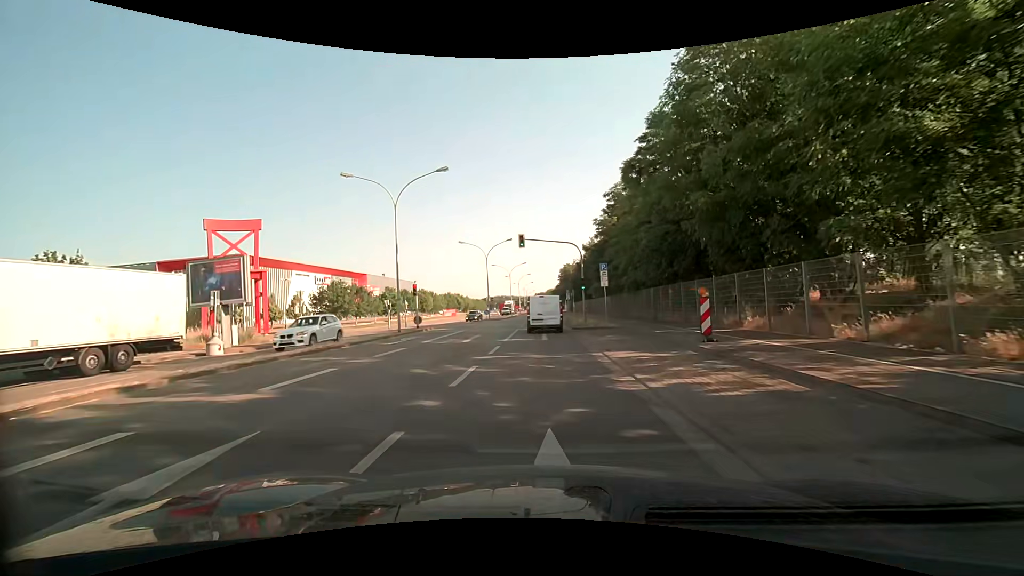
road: secondary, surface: asphalt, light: Day
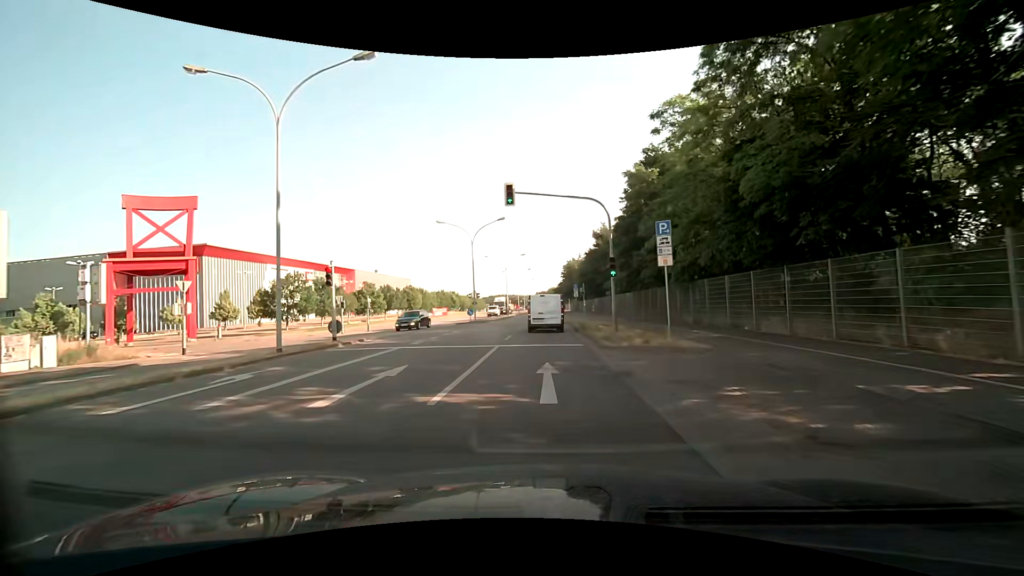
(0.0, +13.8) m; 0°
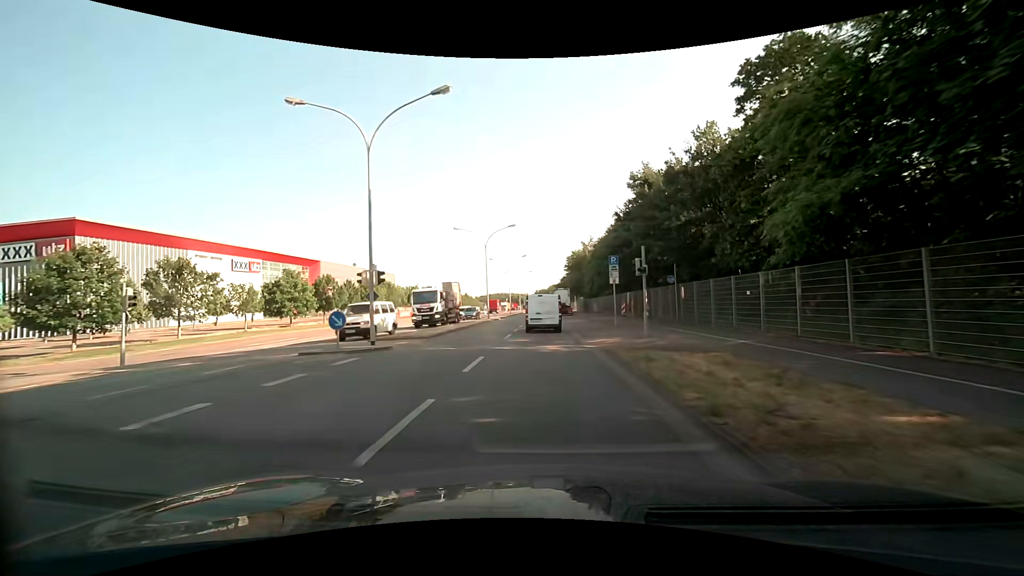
(+0.1, +28.3) m; 0°
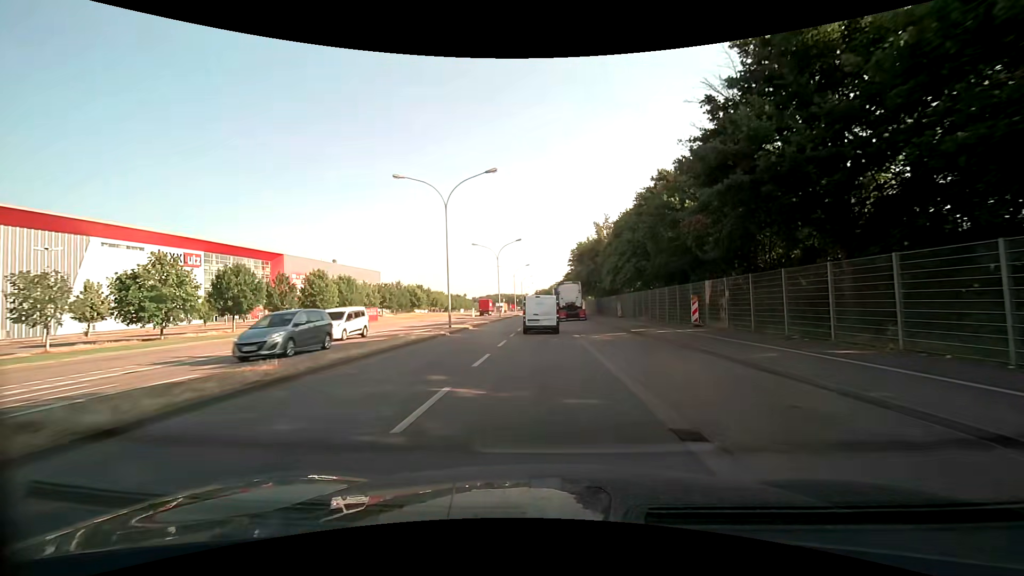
(+0.2, +21.8) m; 0°
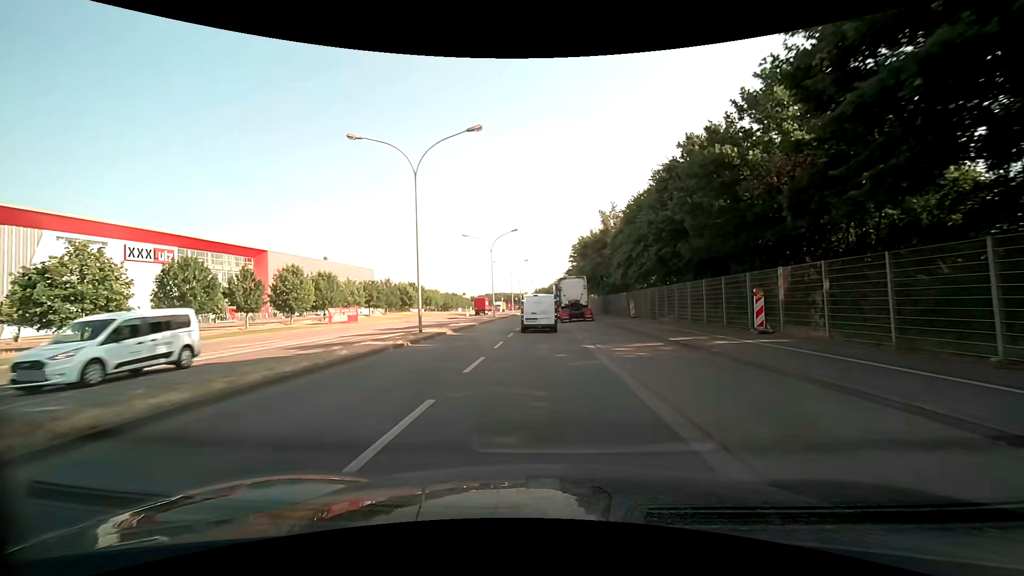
(0.0, +7.3) m; 0°
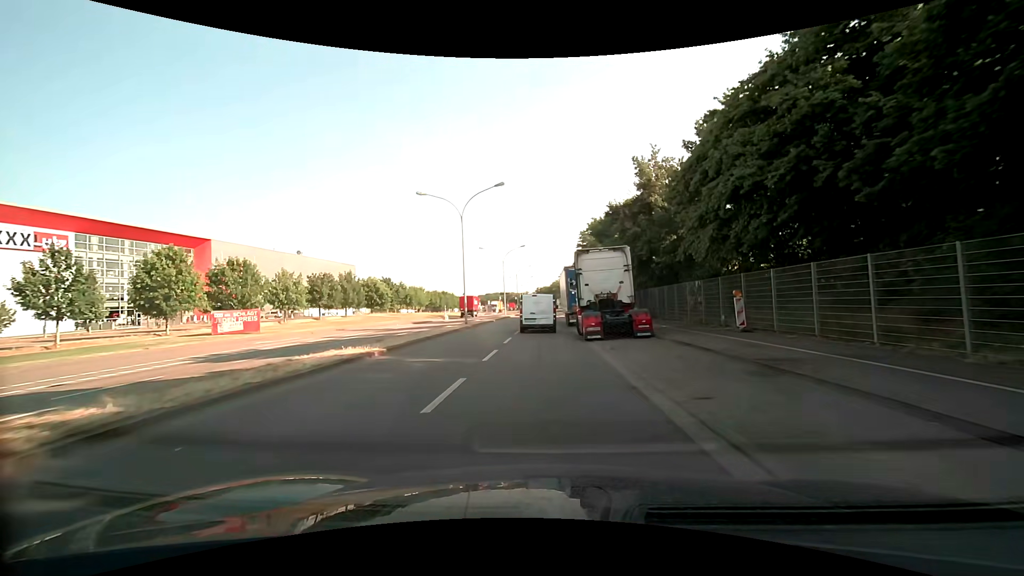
(-0.1, +21.8) m; 0°
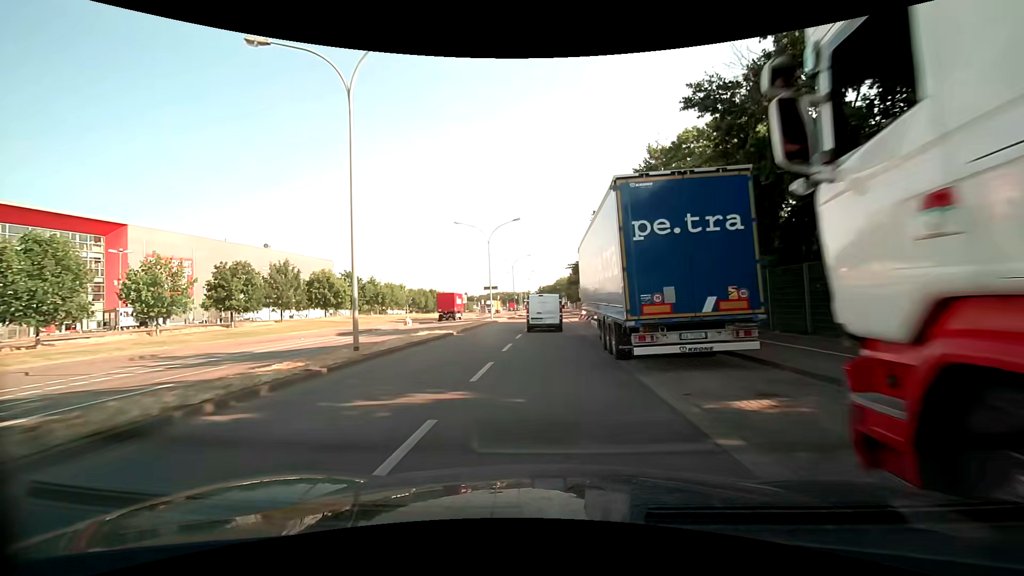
(-0.1, +21.6) m; 0°
